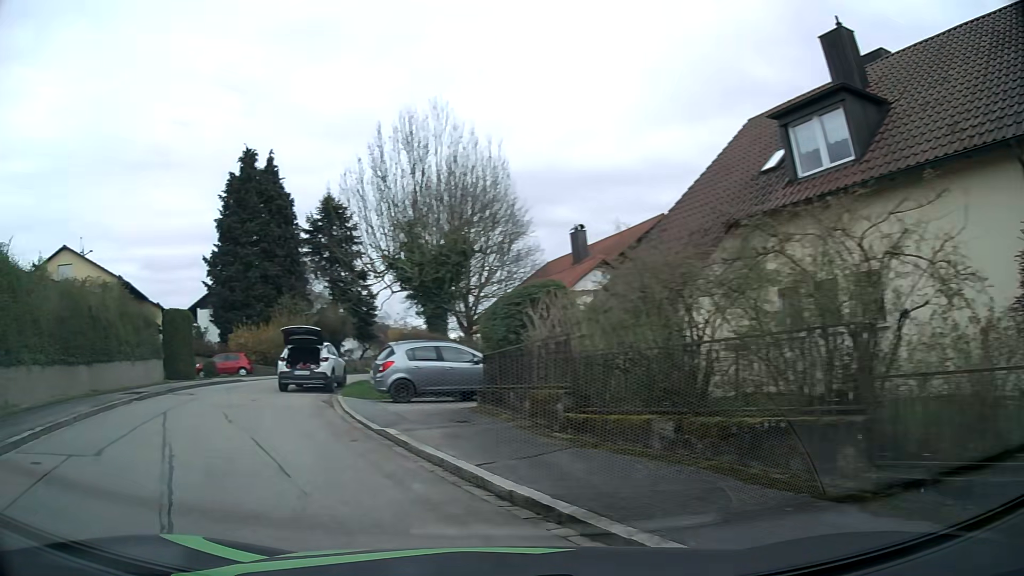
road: residential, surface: asphalt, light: Day
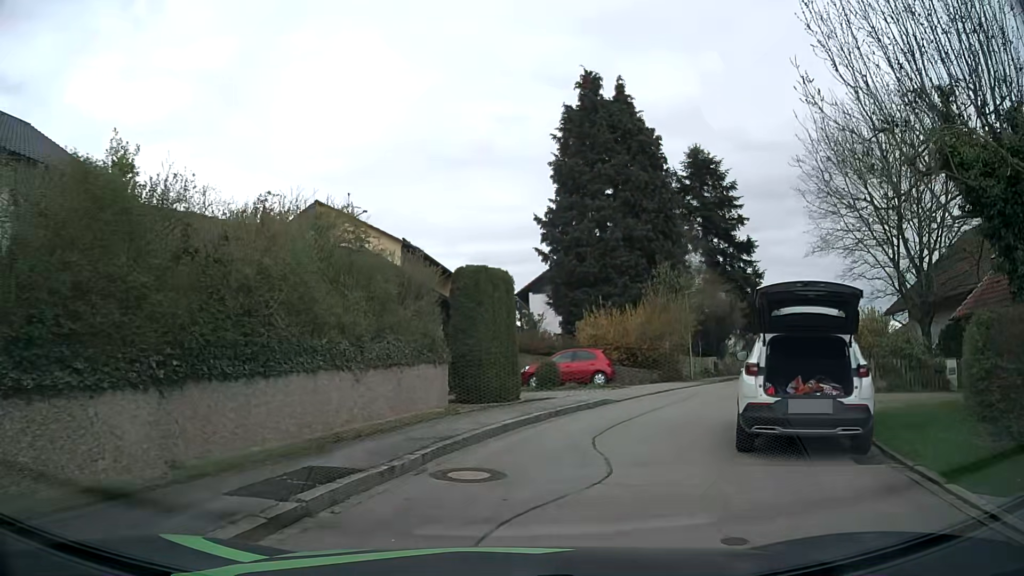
(-5.3, +13.0) m; -28°
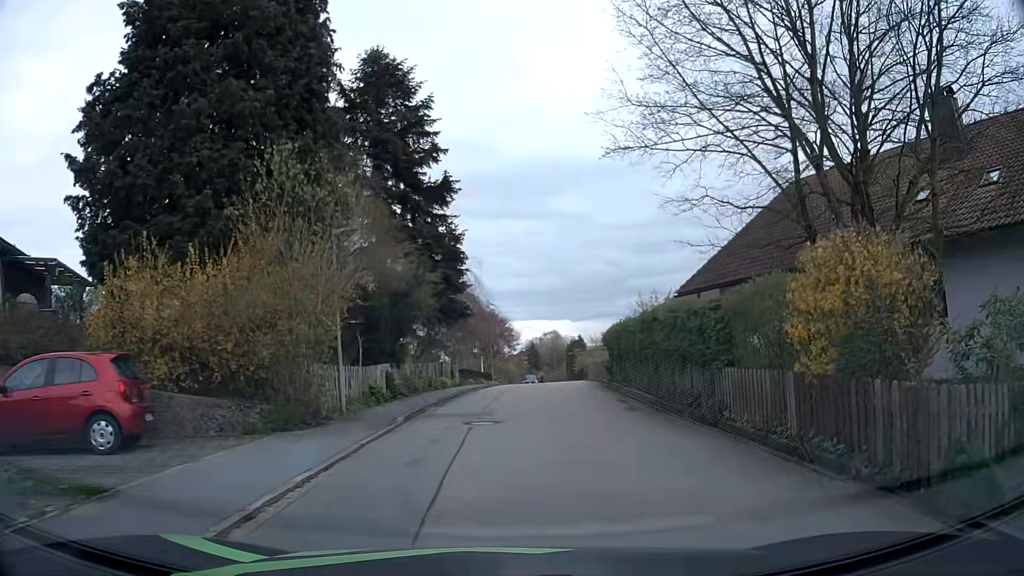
(+3.6, +16.1) m; +28°
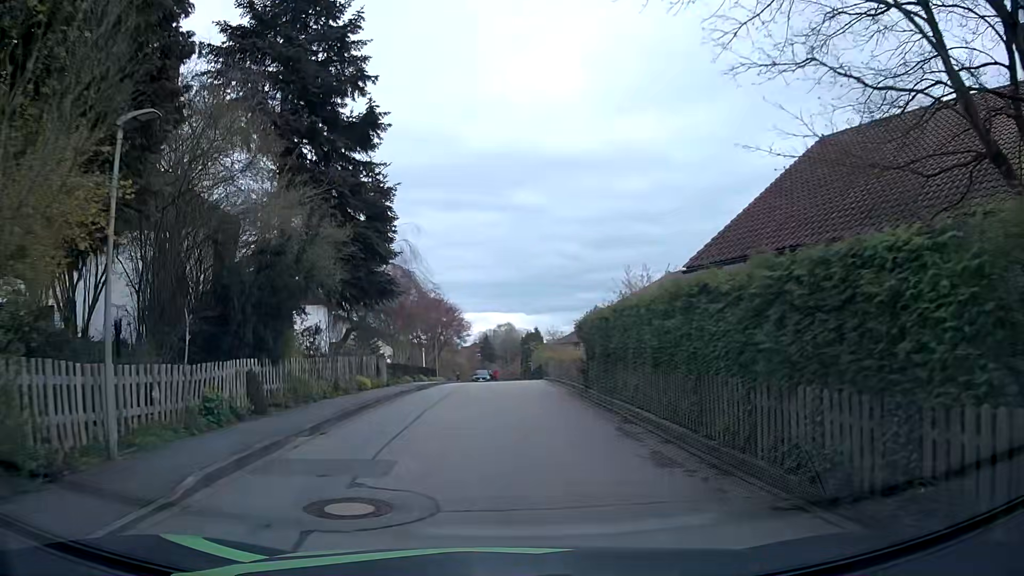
(+0.3, +7.6) m; +4°
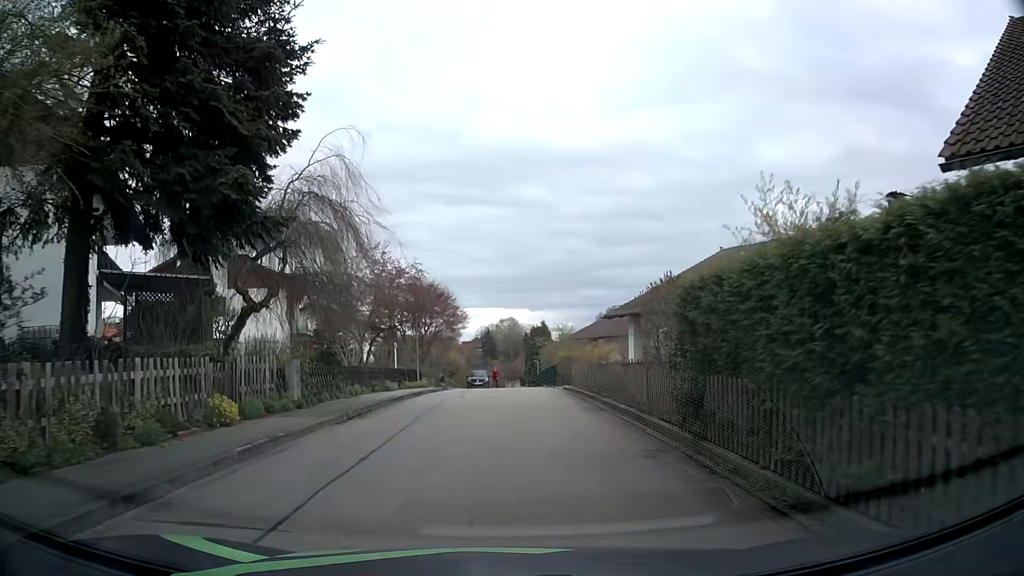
(0.0, +11.5) m; +1°
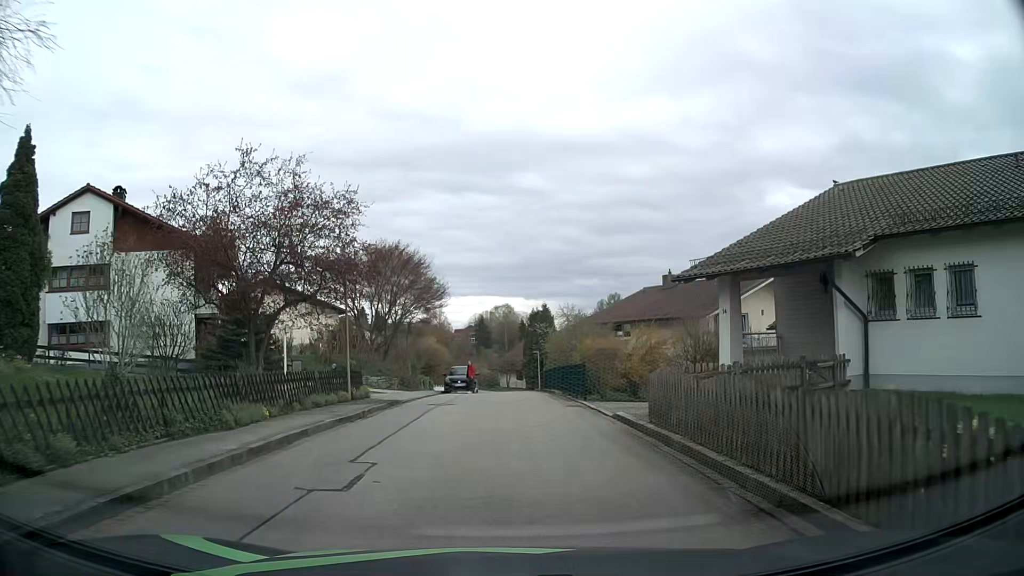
(-0.2, +14.7) m; -1°
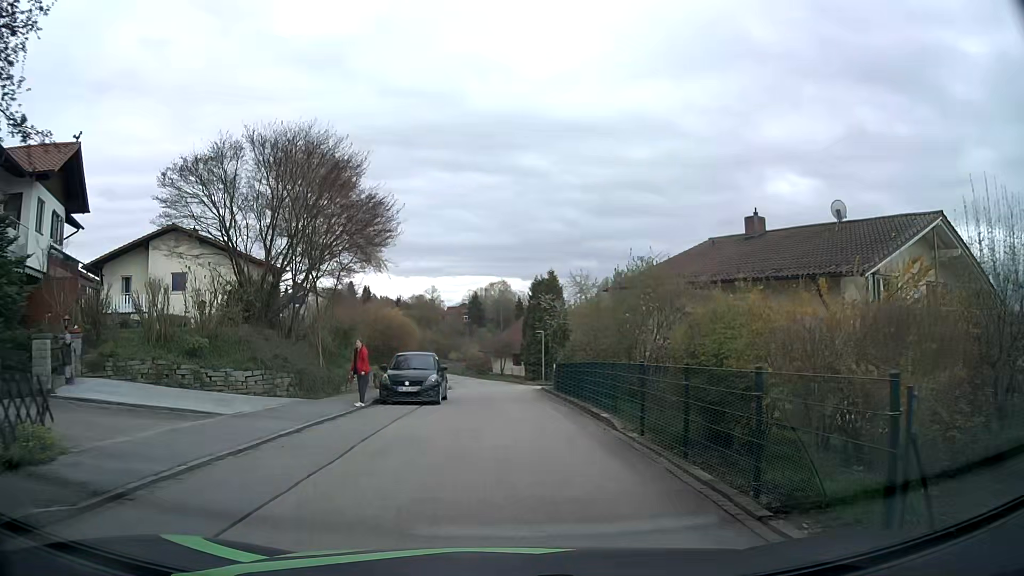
(+0.2, +17.0) m; +1°
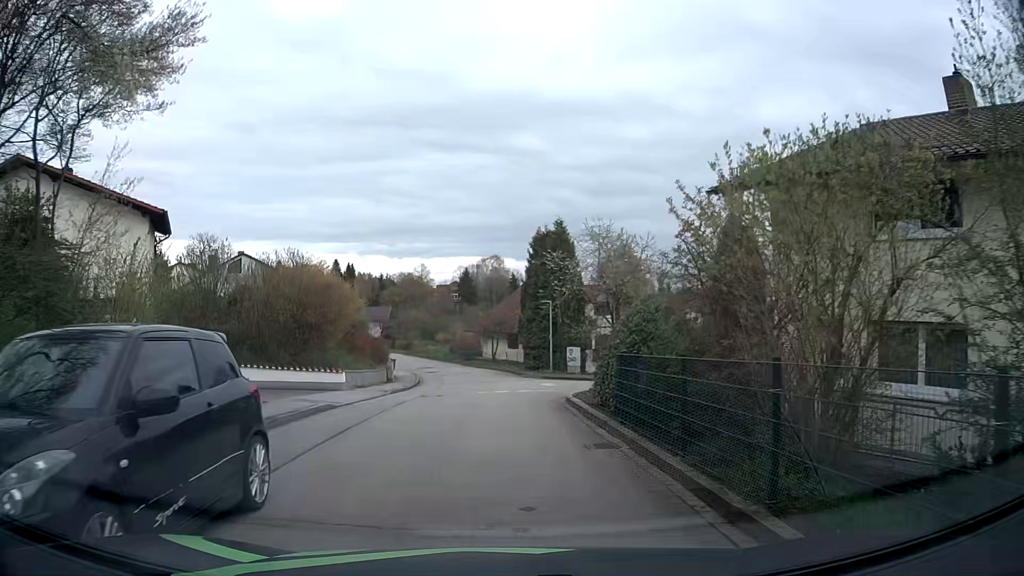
(0.0, +16.1) m; 0°
(0, +10) (0, +20) (-1, +30) (-1, +40) (-3, +50) (-6, +59) (-10, +69) (-14, +78) (-18, +87) (-24, +95) m
